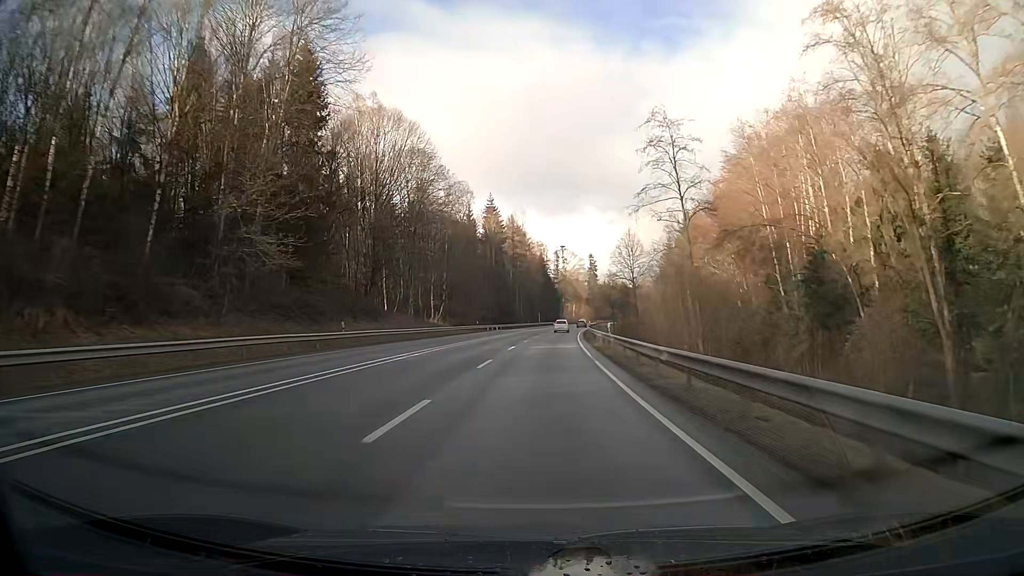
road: primary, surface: asphalt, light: Day
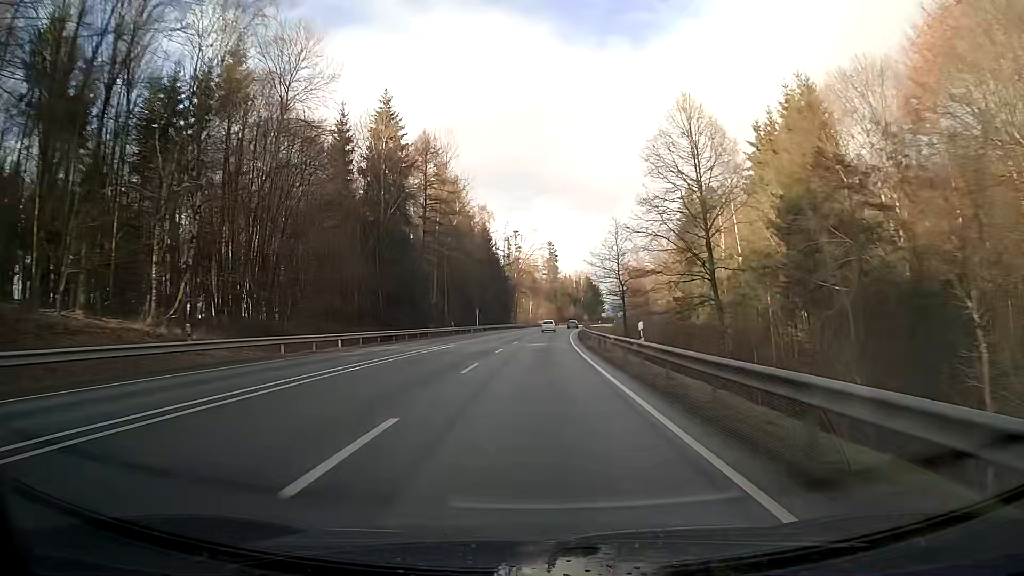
(+2.3, +63.1) m; +4°
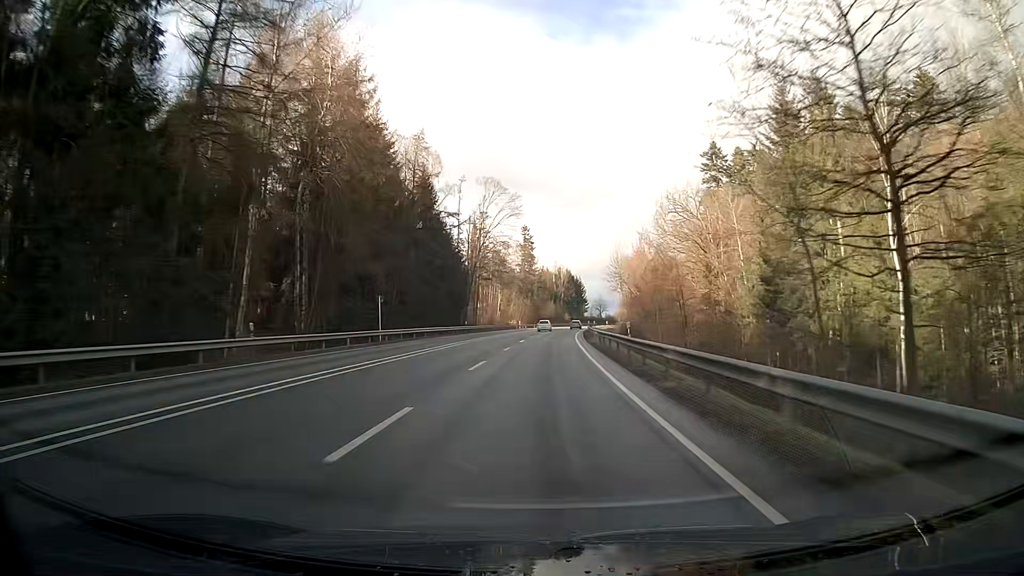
(+0.9, +47.3) m; +2°
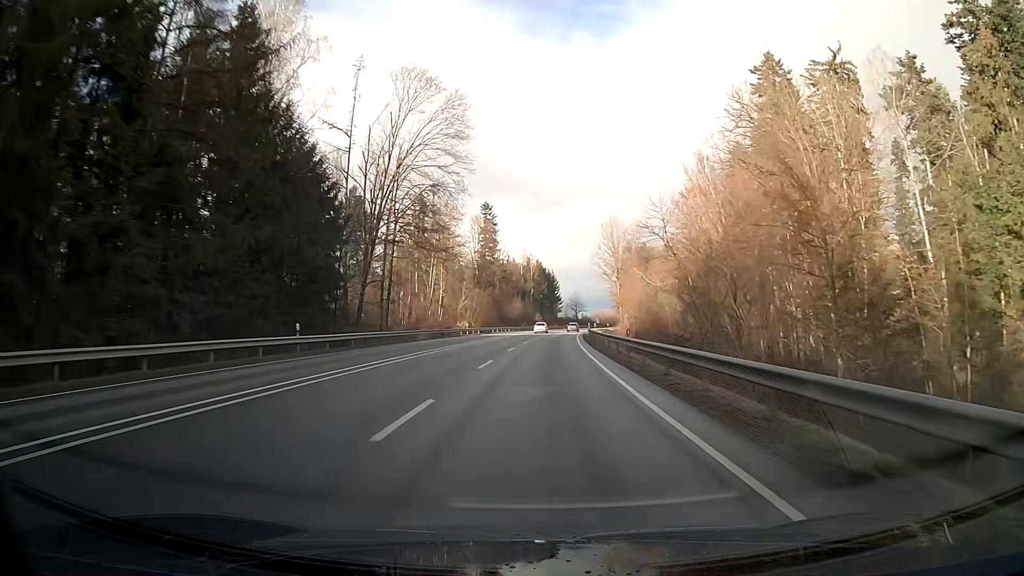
(+1.1, +47.4) m; +3°
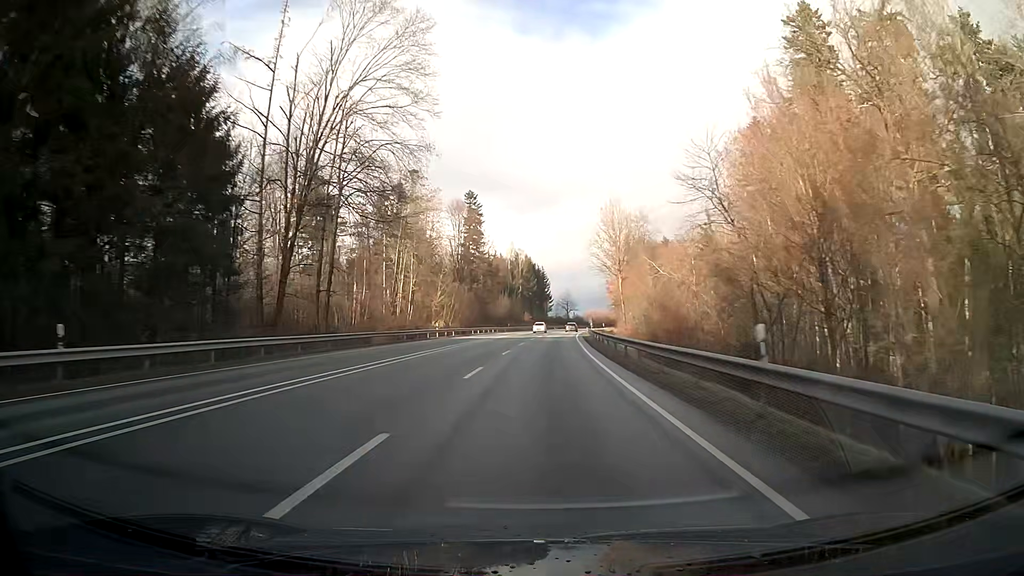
(+0.1, +15.8) m; +1°
